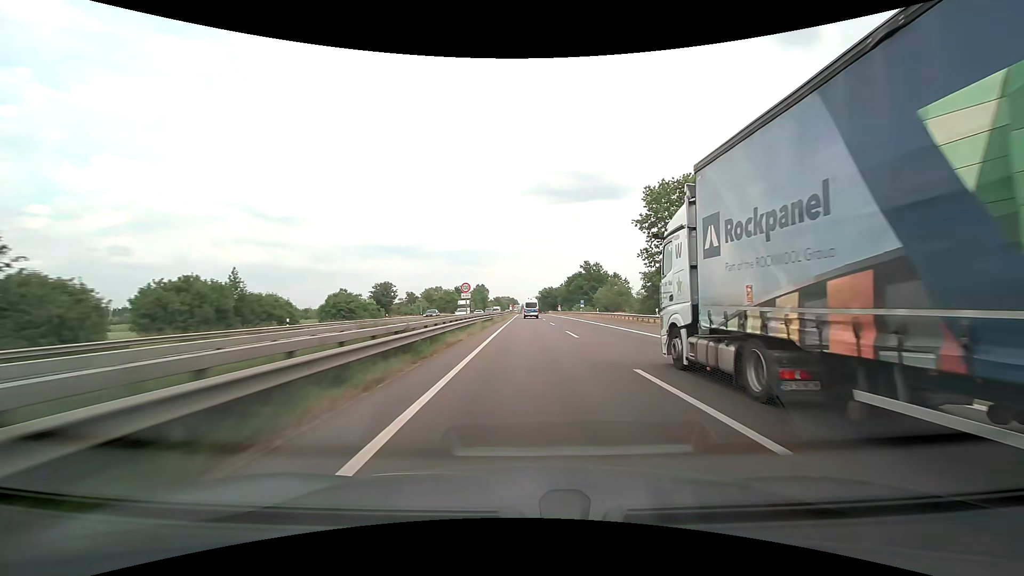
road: motorway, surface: asphalt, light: Day
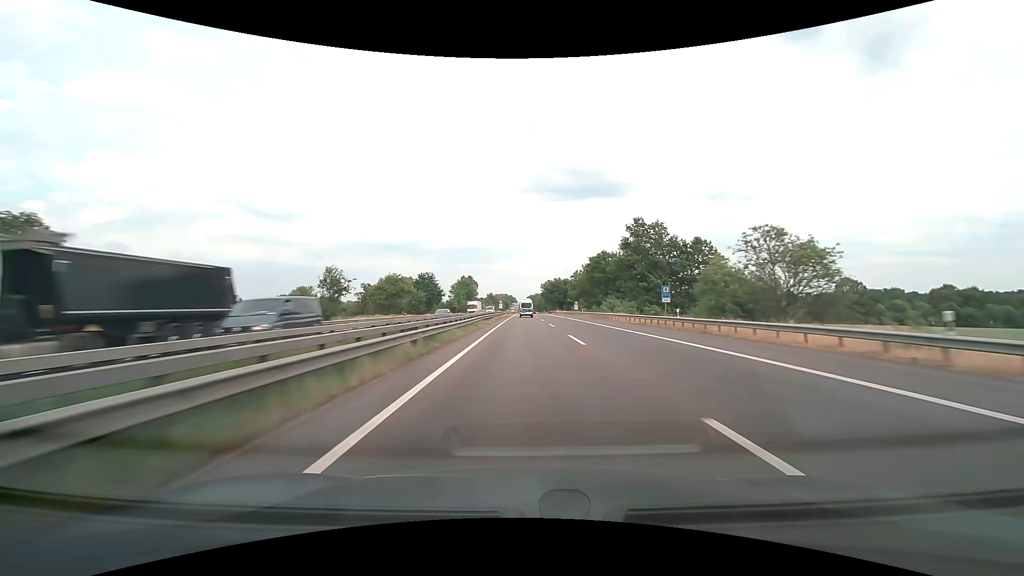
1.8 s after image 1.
(0.0, +58.5) m; 0°
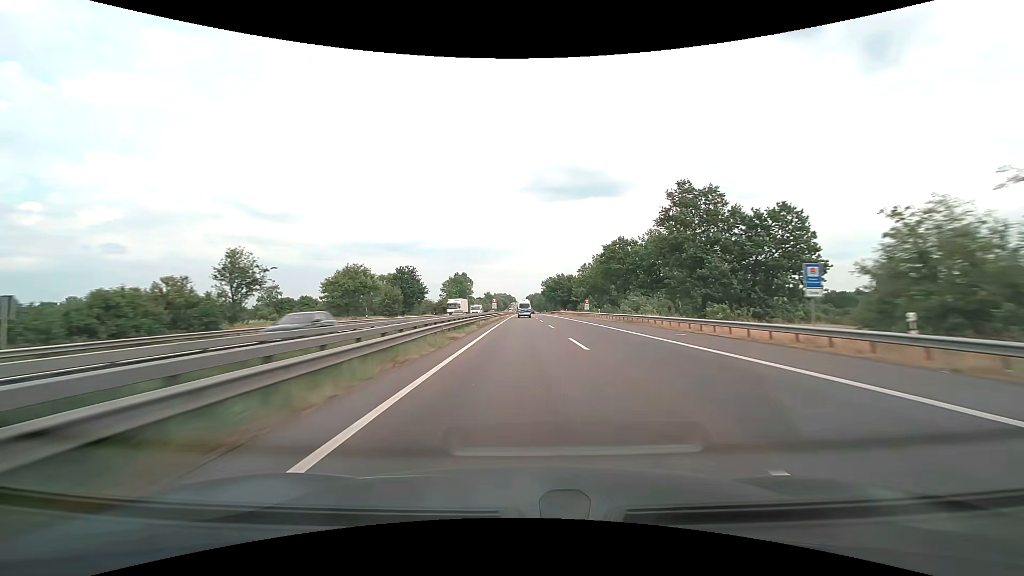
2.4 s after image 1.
(0.0, +19.7) m; 0°
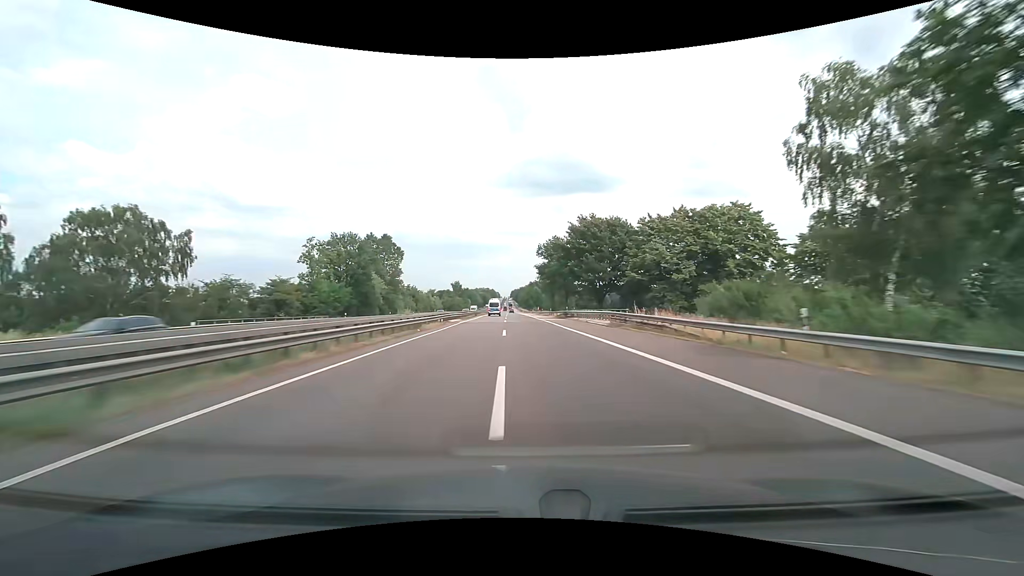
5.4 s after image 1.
(+1.3, +100.4) m; +2°
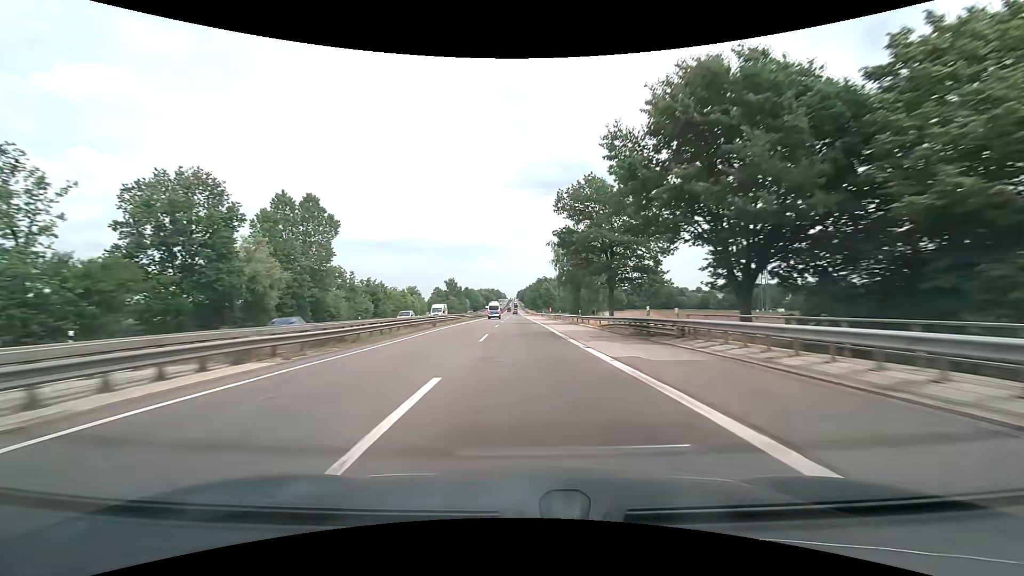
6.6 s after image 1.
(-0.3, +40.7) m; -1°
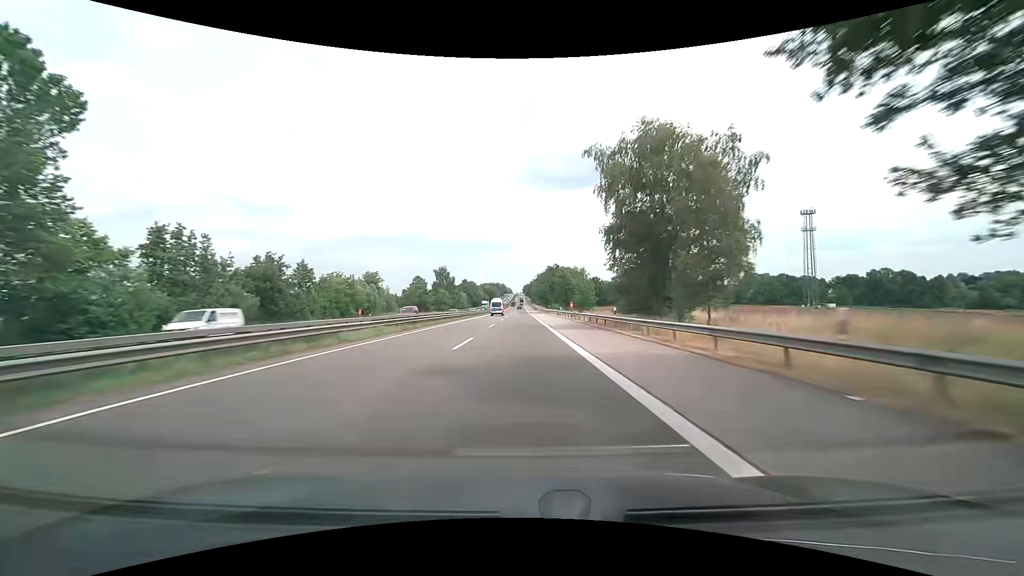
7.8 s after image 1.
(-0.3, +40.9) m; -1°
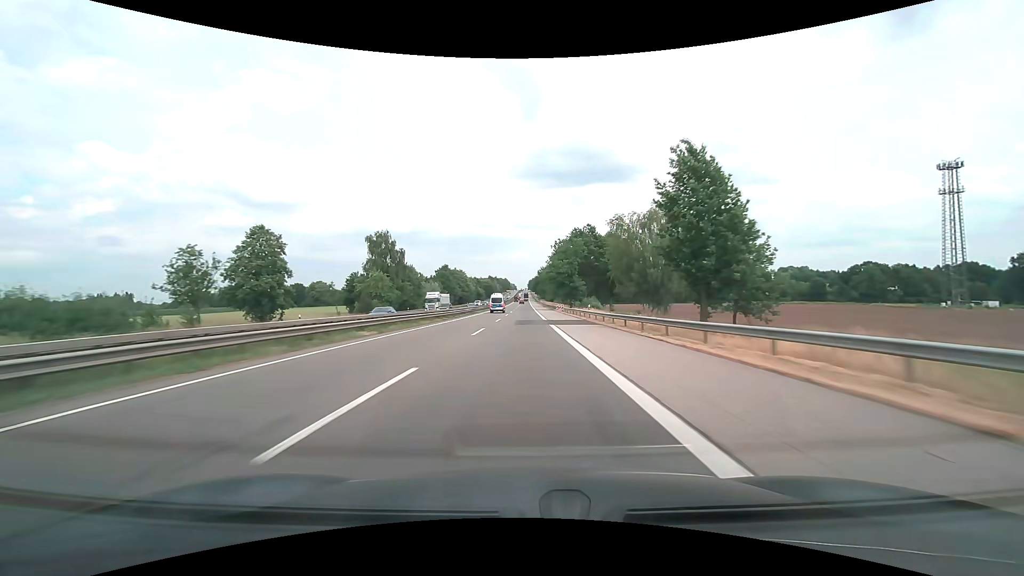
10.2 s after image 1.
(-0.4, +82.2) m; -1°
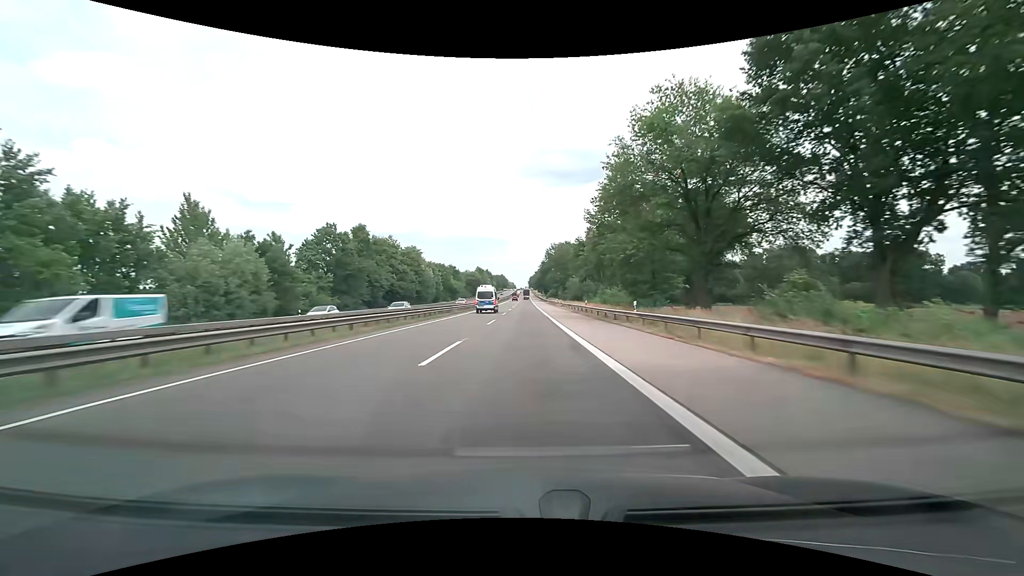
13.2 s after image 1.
(0.0, +99.1) m; 0°
(0, +10) (0, +20) (0, +30) (0, +40) (0, +50) (0, +60) (0, +70) (0, +80) (0, +90) (0, +100) m
